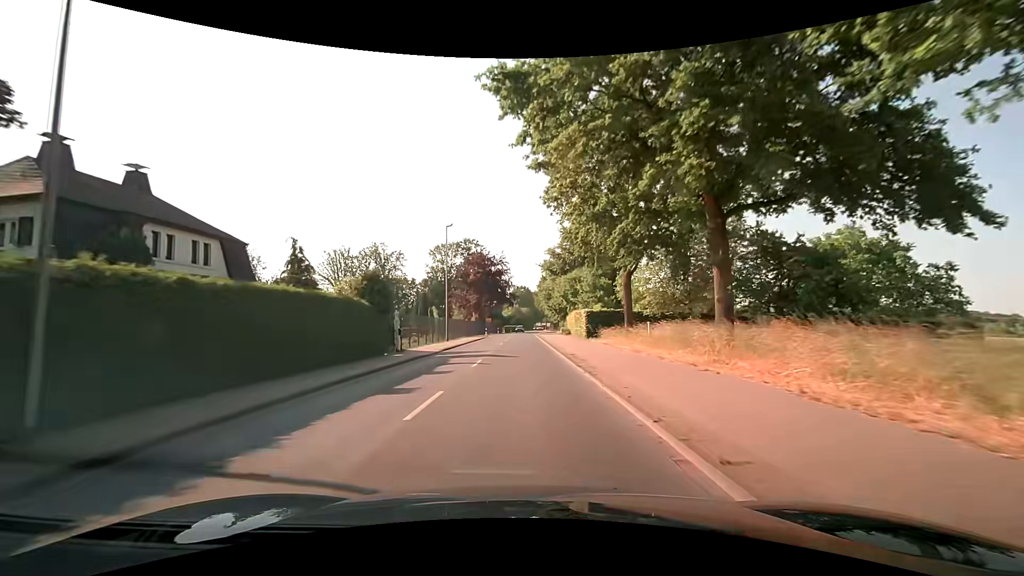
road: secondary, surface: asphalt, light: Day
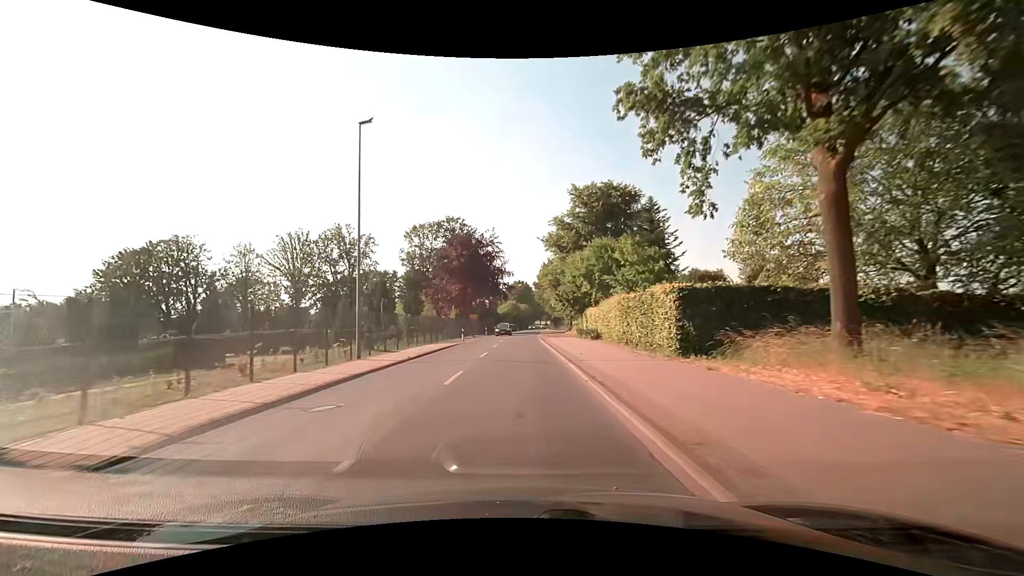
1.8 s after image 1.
(0.0, +23.3) m; 0°
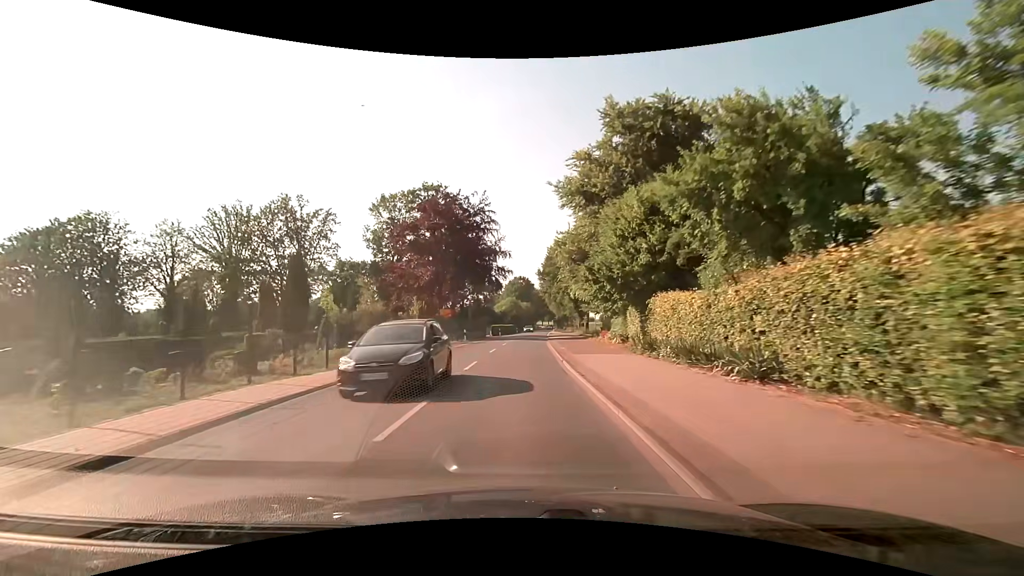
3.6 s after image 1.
(-0.2, +23.2) m; -1°
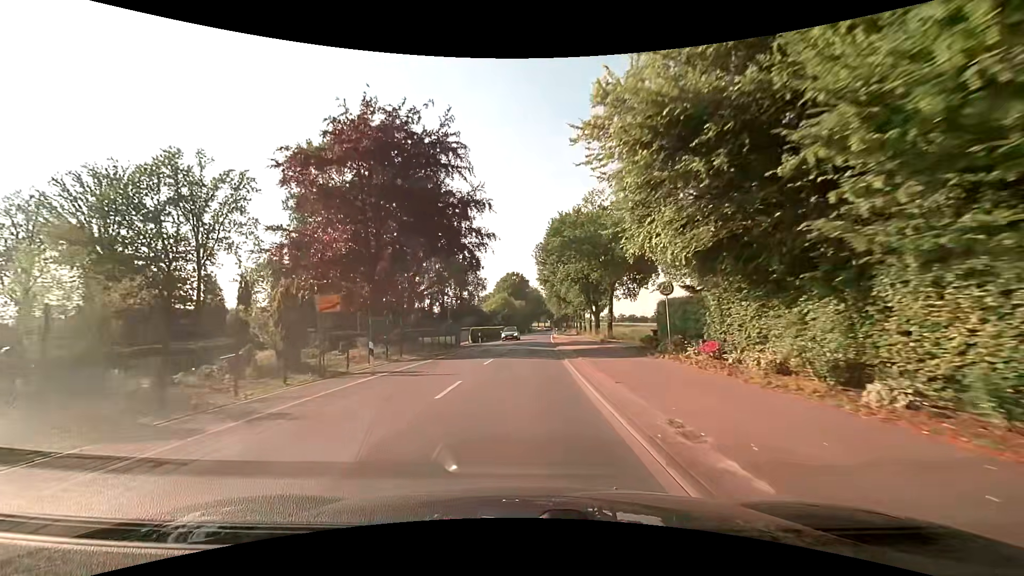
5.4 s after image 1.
(+0.2, +23.3) m; -1°
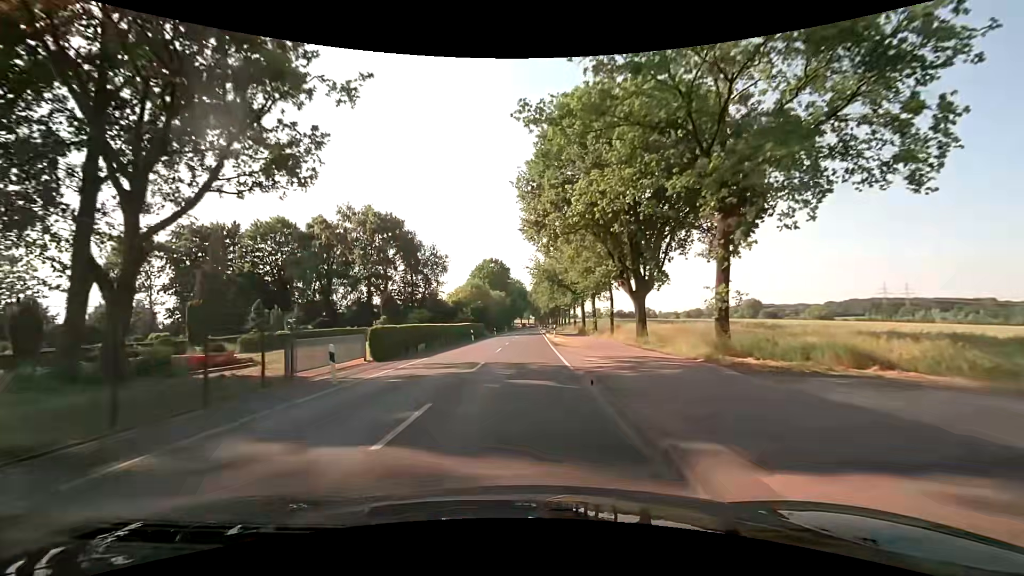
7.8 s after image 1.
(+1.4, +31.1) m; +3°
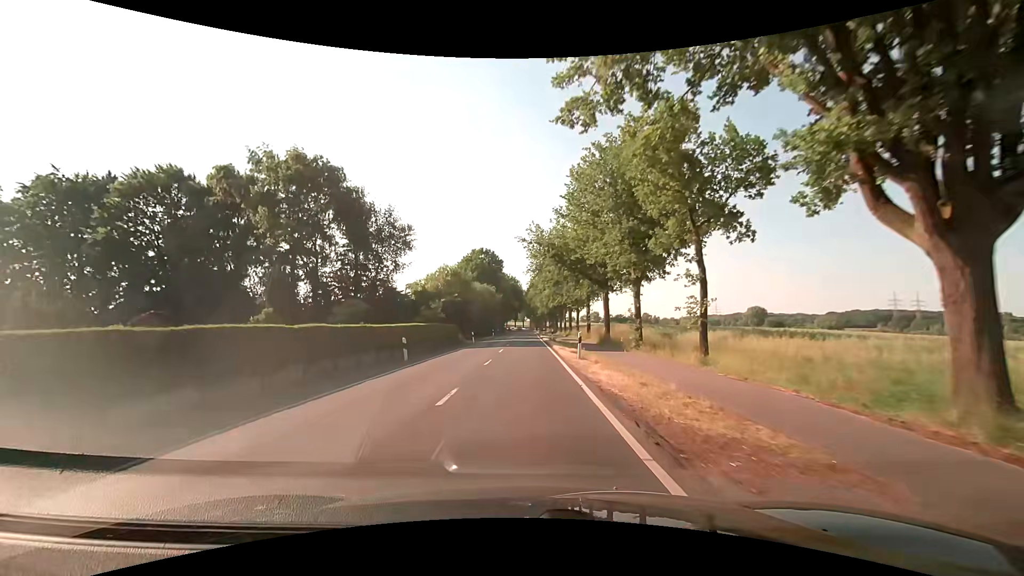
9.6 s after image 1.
(+0.1, +23.4) m; 0°
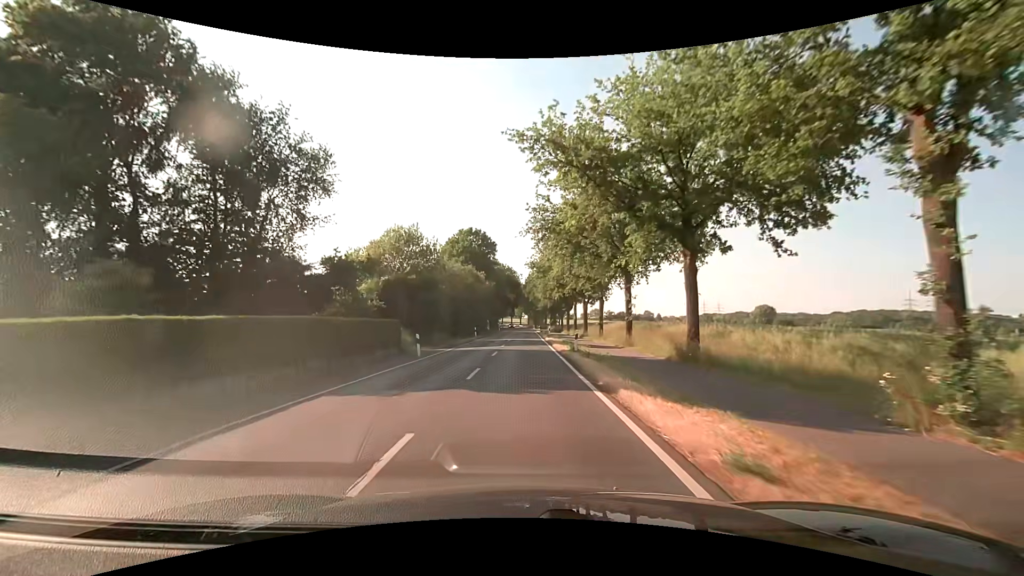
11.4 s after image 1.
(+0.2, +23.3) m; +1°
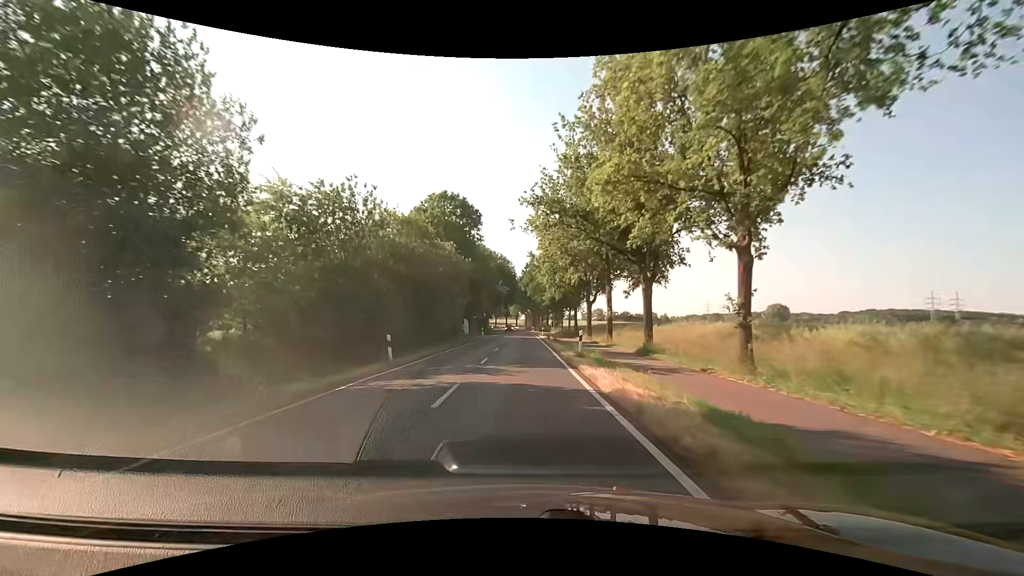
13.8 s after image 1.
(-0.1, +31.1) m; 0°
(0, +10) (0, +20) (0, +30) (0, +40) (0, +50) (0, +60) (0, +70) (0, +80) (0, +90) (0, +100) m
